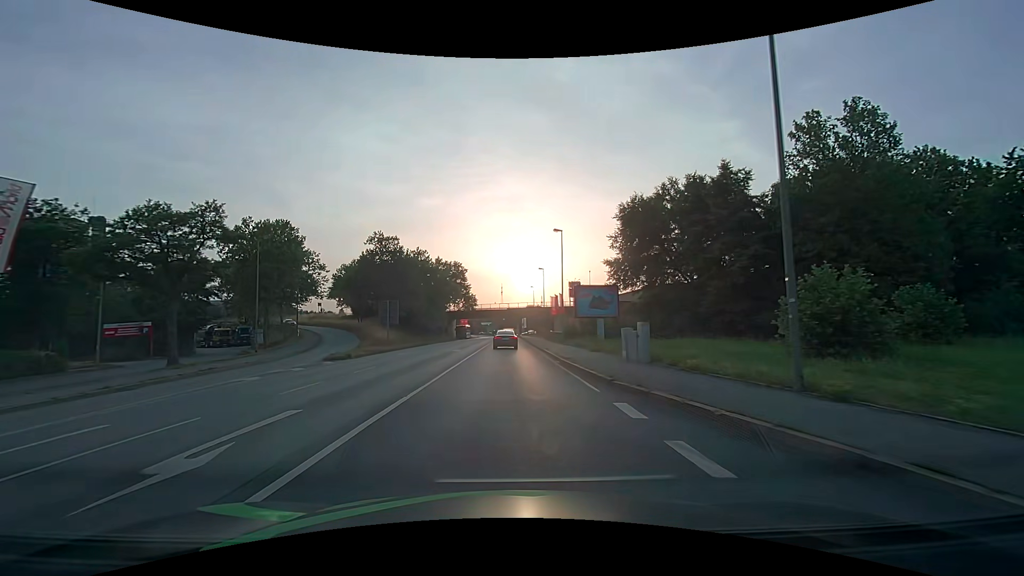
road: primary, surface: asphalt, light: Day
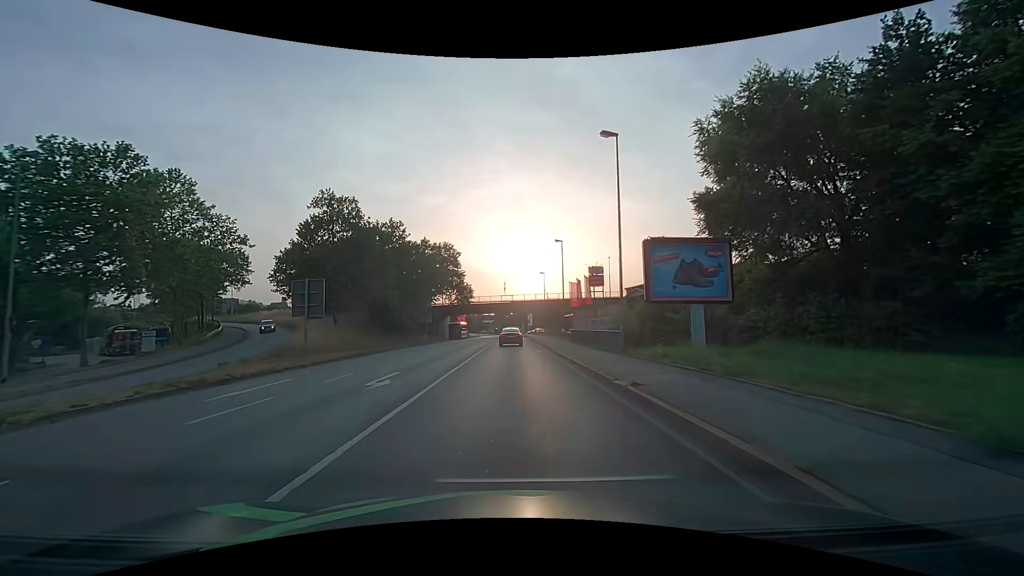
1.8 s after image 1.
(0.0, +21.8) m; 0°
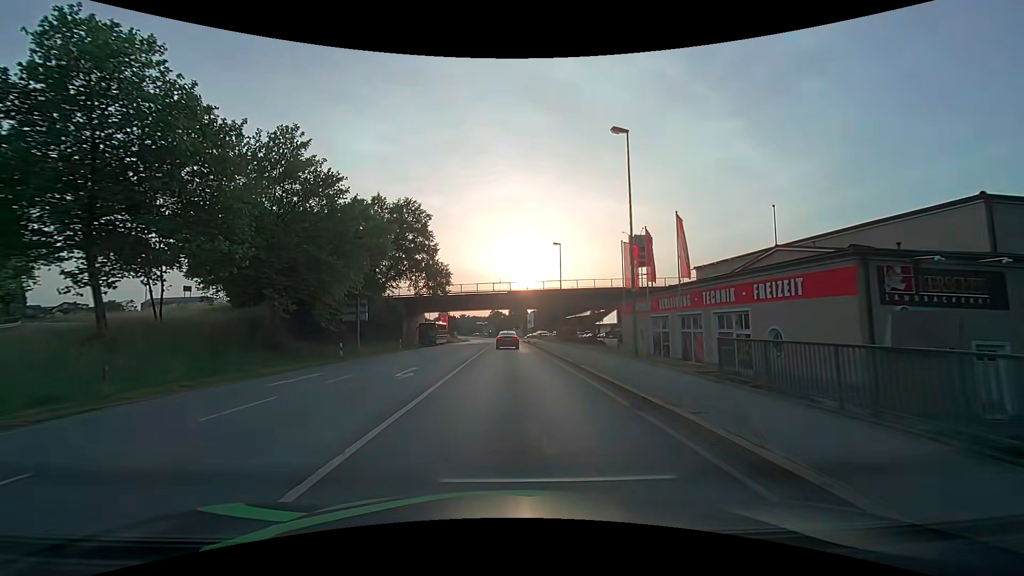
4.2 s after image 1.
(0.0, +29.8) m; 0°
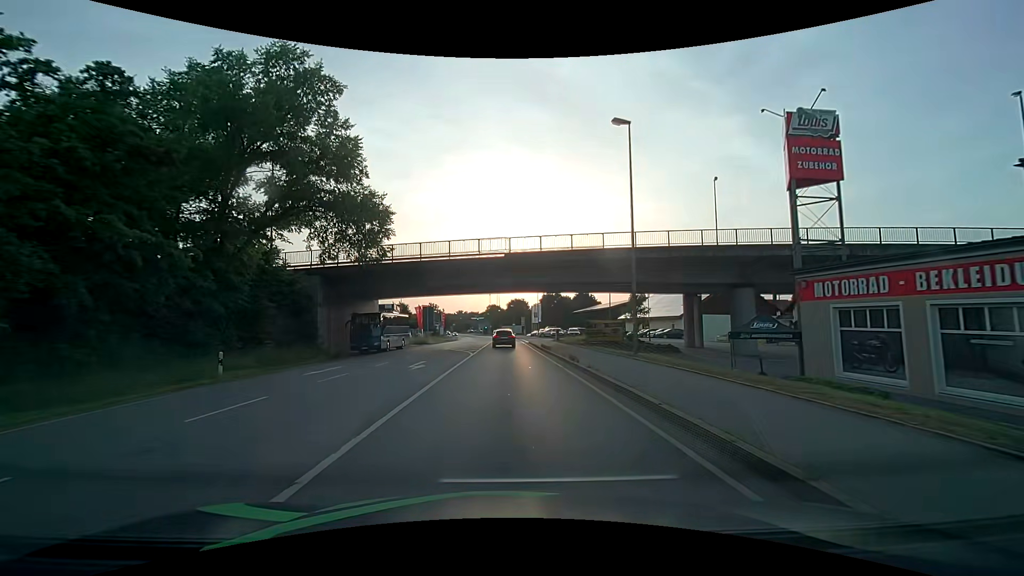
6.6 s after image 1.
(+0.2, +30.2) m; +1°
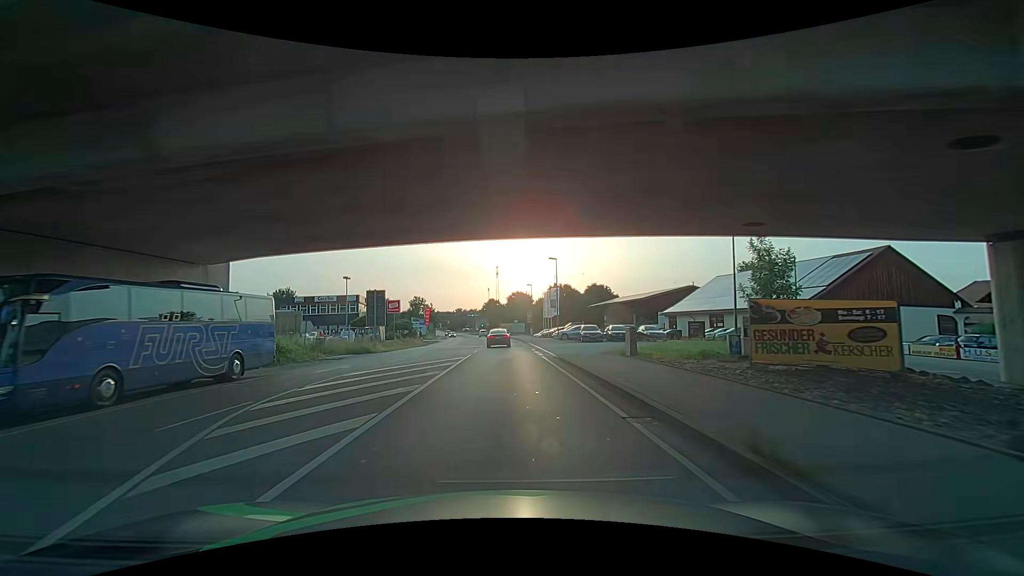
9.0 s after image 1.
(-0.1, +30.5) m; 0°
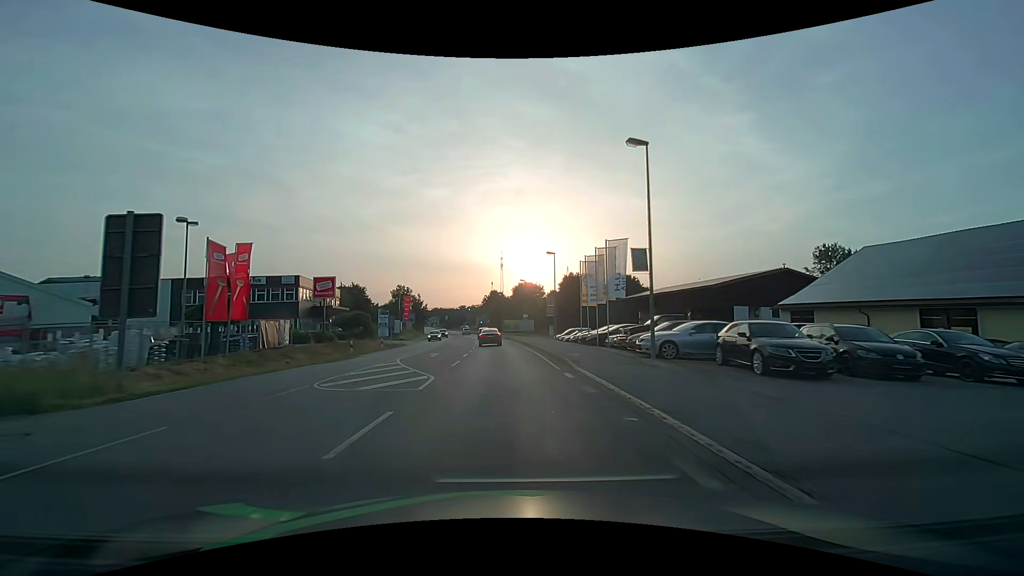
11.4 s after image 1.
(-0.3, +30.6) m; 0°
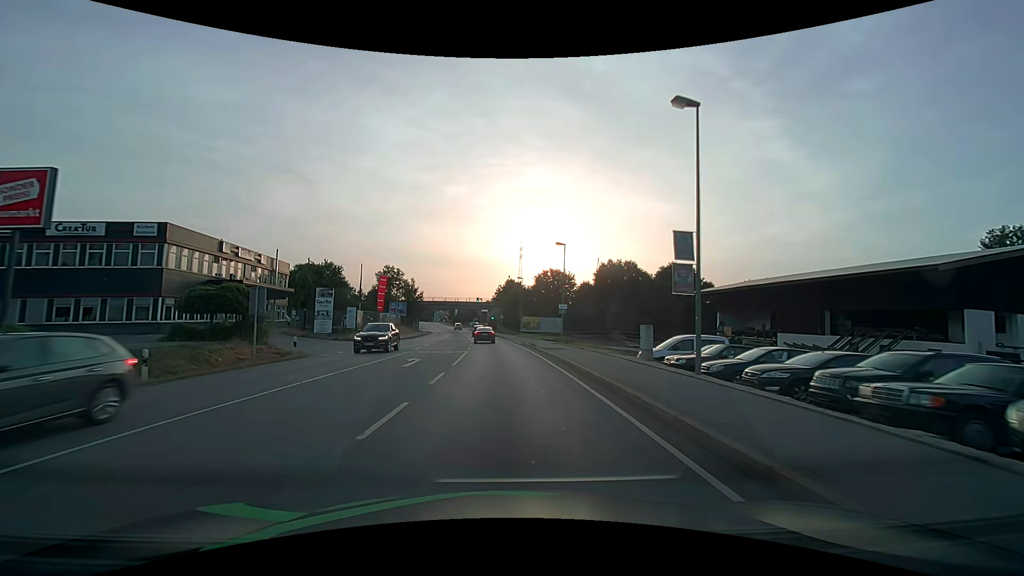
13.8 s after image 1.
(-0.6, +30.6) m; -2°
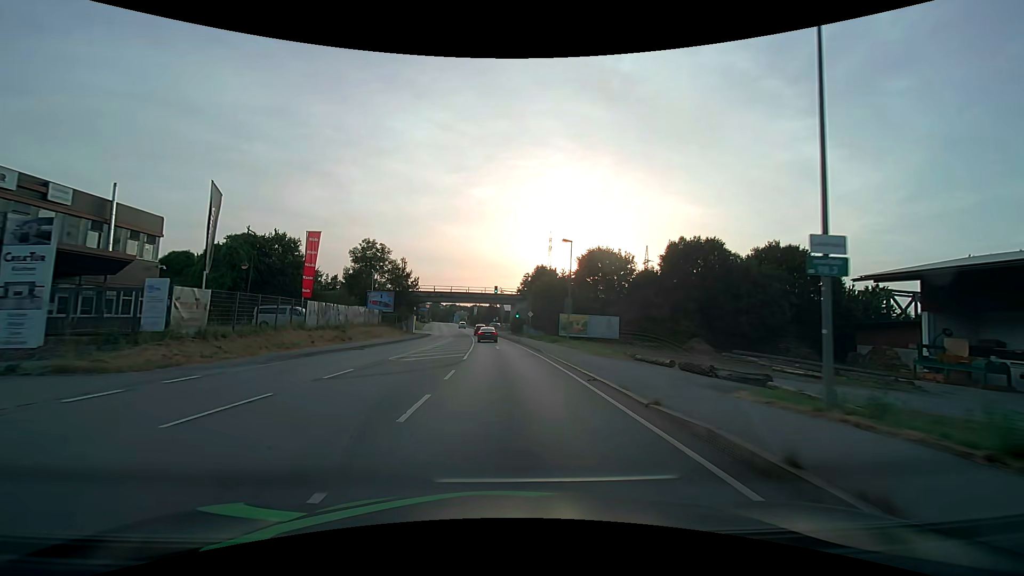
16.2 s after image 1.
(-0.7, +30.6) m; -3°
(0, +10) (0, +20) (-1, +30) (-1, +40) (-2, +50) (-2, +60) (-3, +70) (-4, +80) (-5, +90) (-7, +100) m
